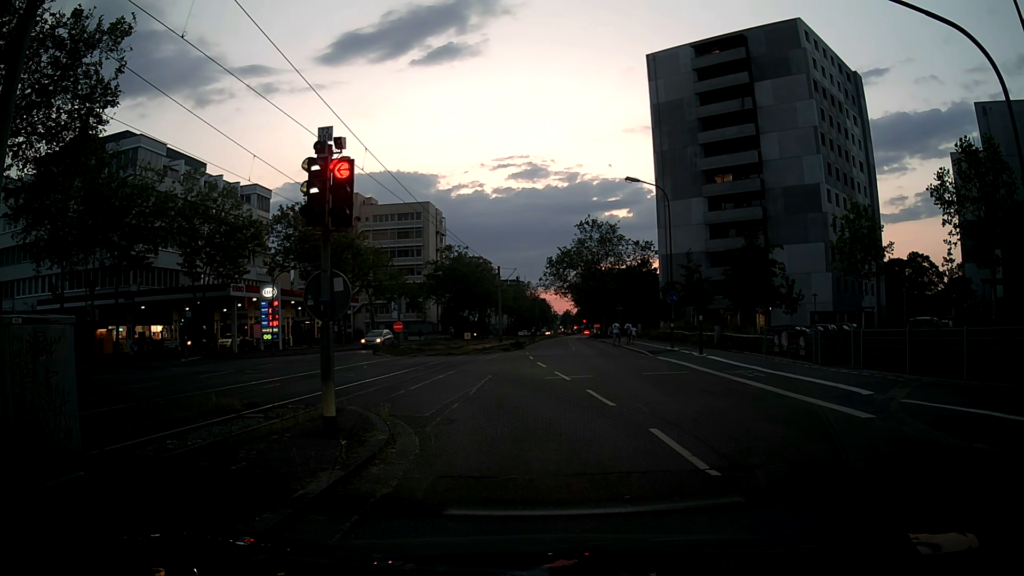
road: tertiary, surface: asphalt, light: Dusk
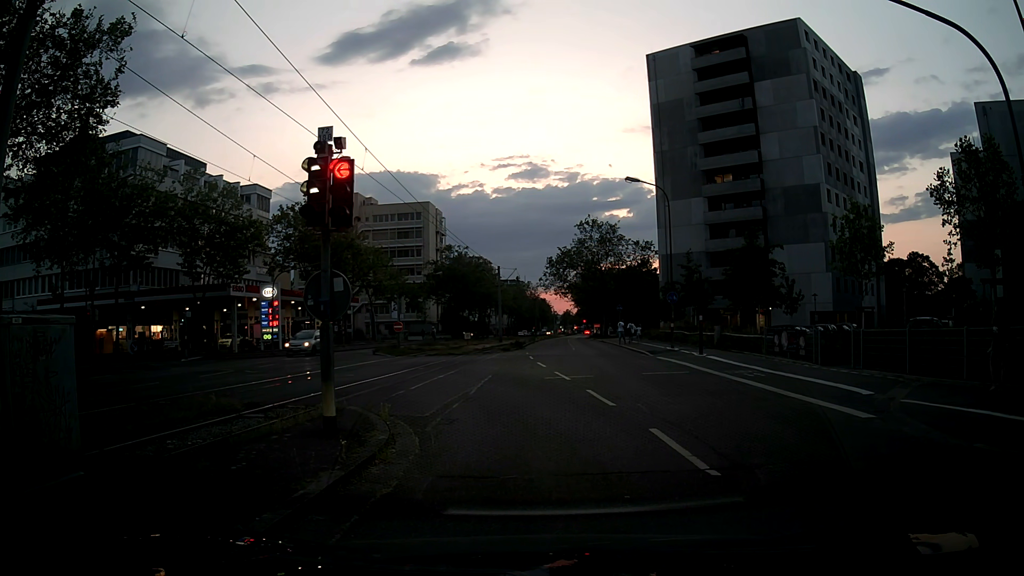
(0.0, 0.0) m; 0°
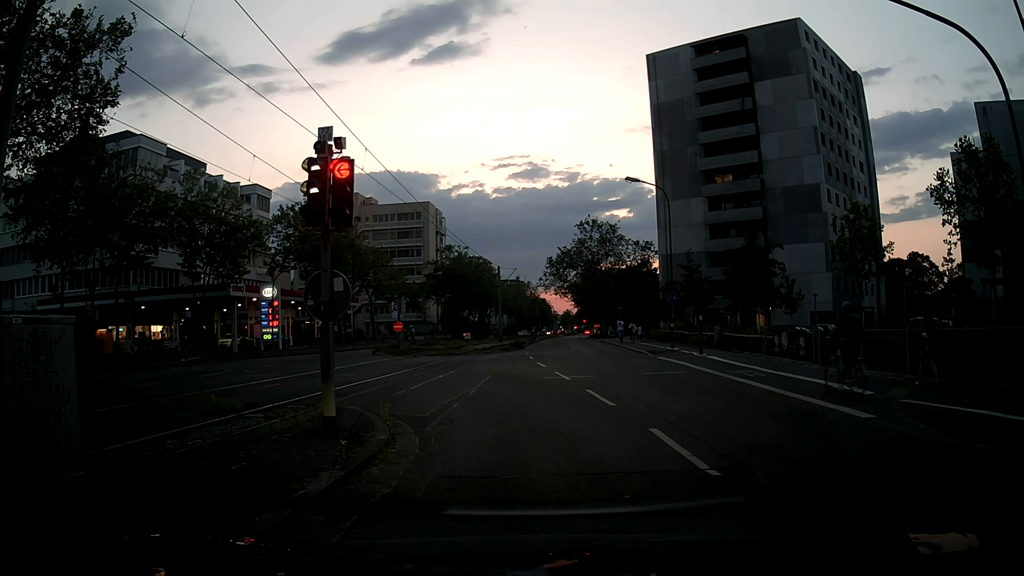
(0.0, 0.0) m; 0°
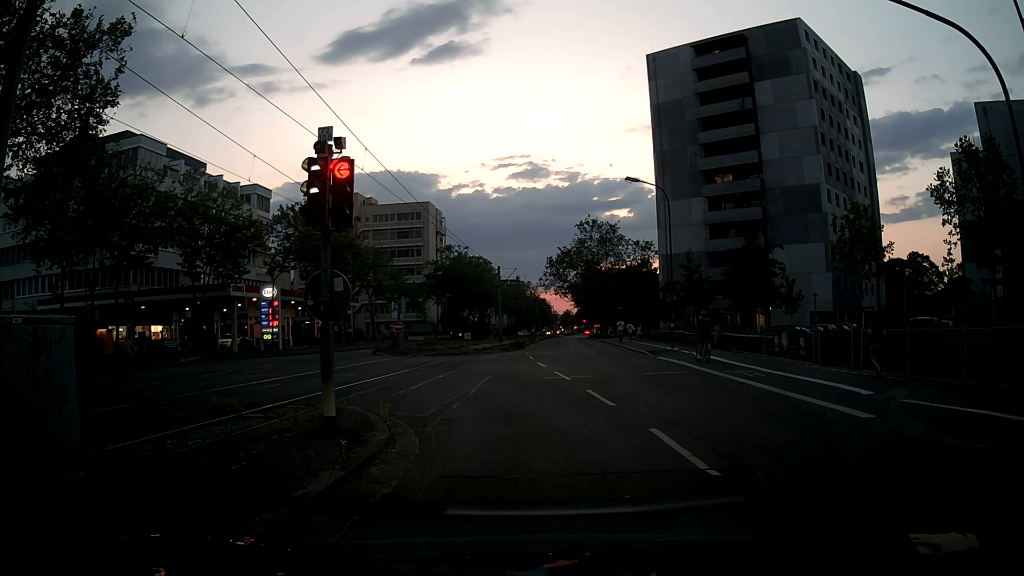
(0.0, 0.0) m; 0°
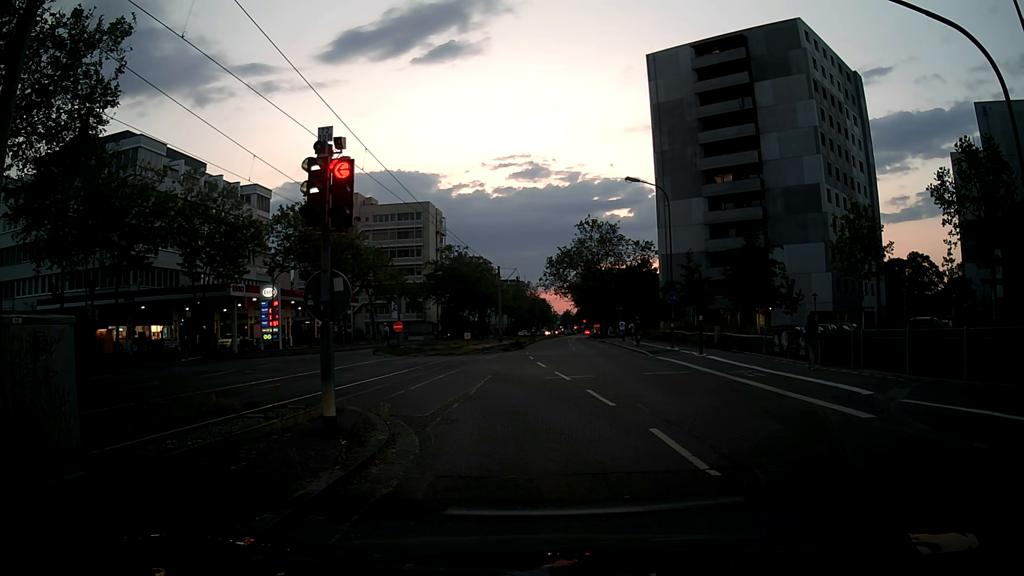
(0.0, 0.0) m; 0°
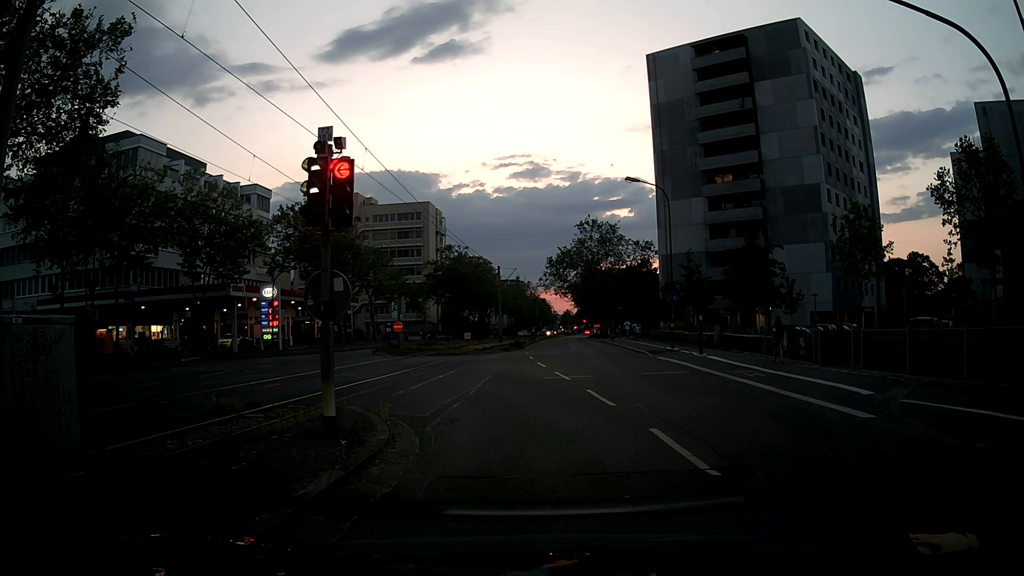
(0.0, 0.0) m; 0°
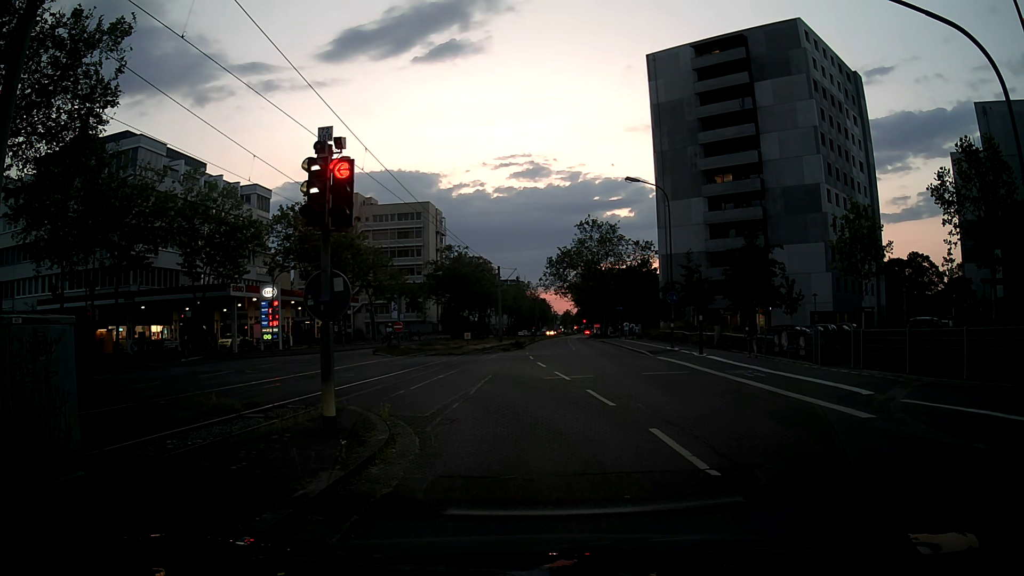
(0.0, 0.0) m; 0°
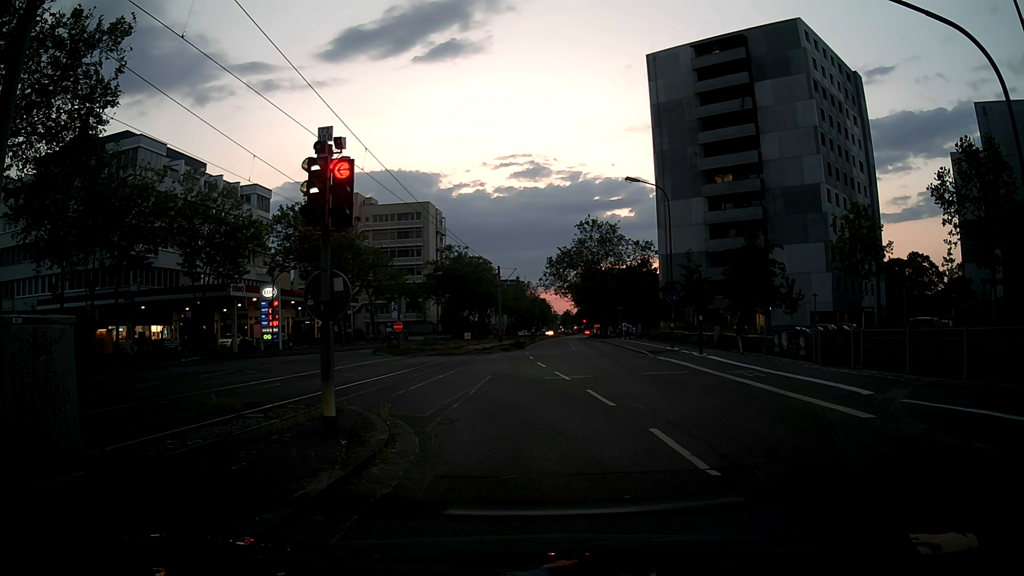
(0.0, 0.0) m; 0°
